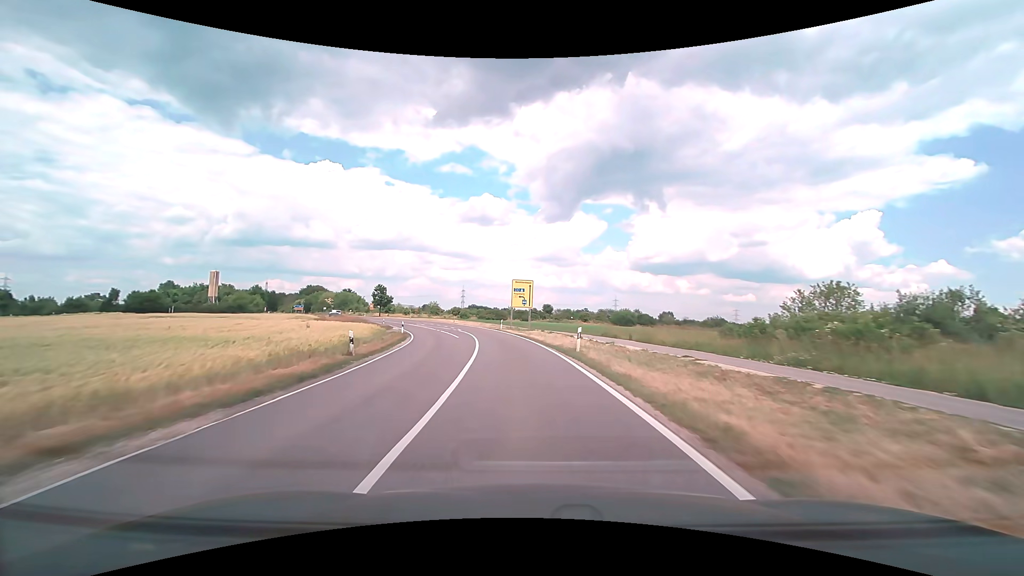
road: tertiary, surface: asphalt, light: Day
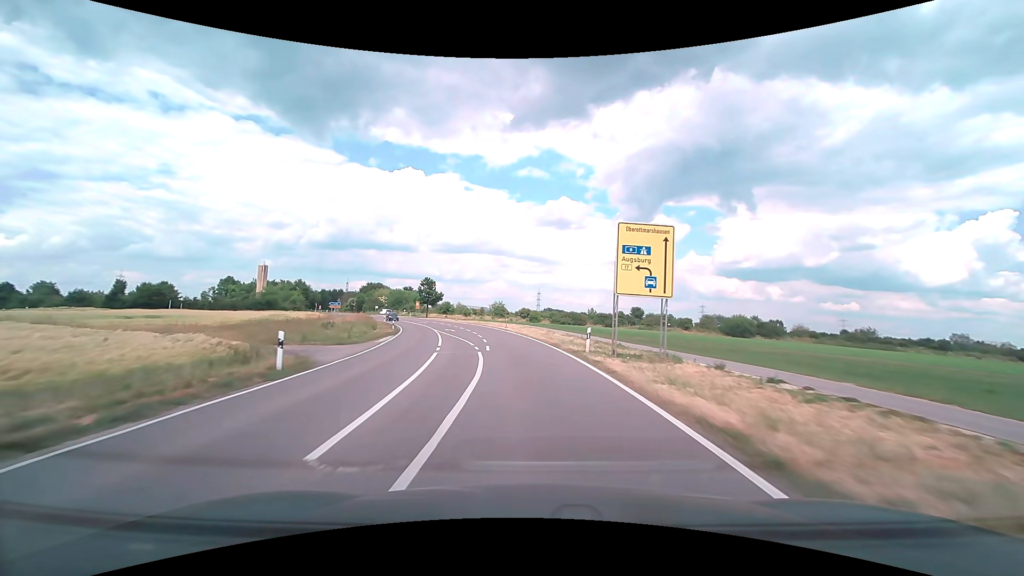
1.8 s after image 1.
(-2.1, +29.8) m; -9°
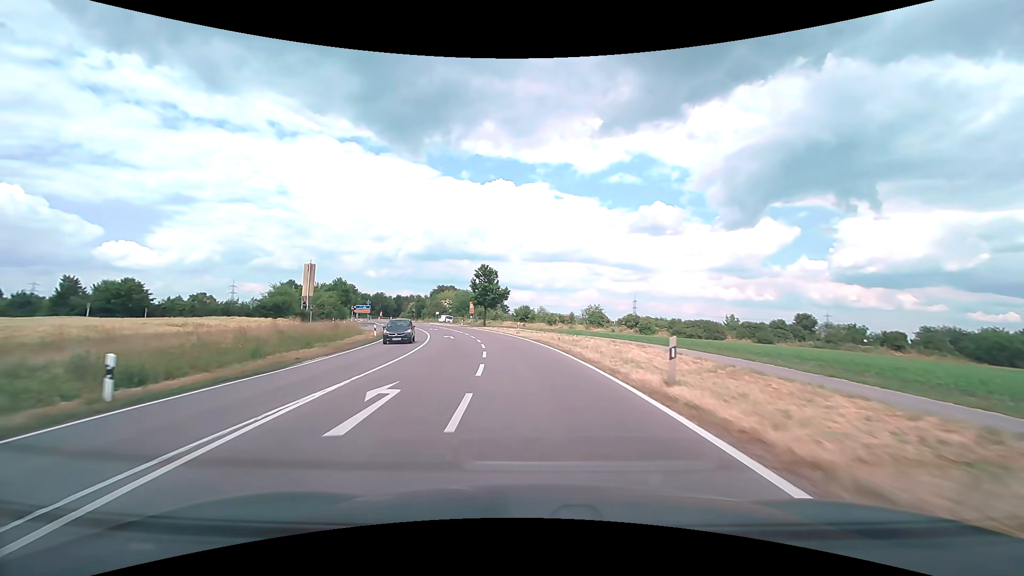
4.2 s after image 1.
(-3.4, +39.1) m; -10°
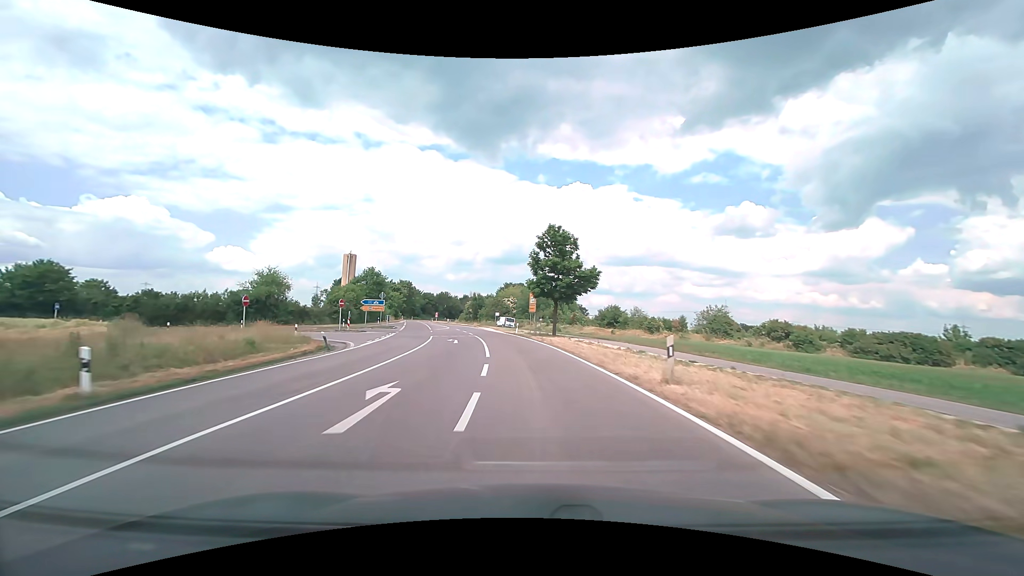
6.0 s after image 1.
(-2.3, +30.2) m; -9°
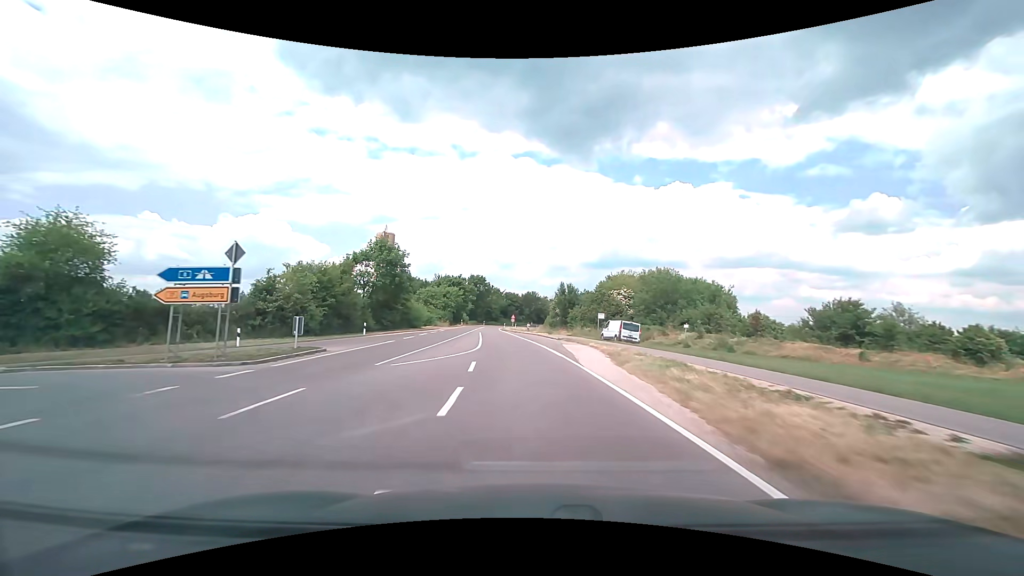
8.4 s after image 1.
(-3.6, +40.8) m; -11°
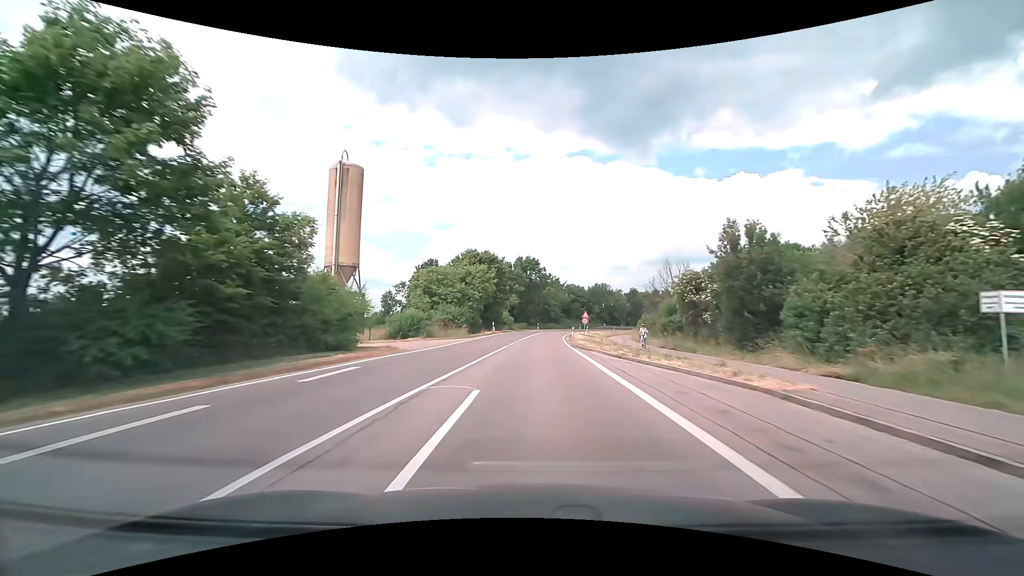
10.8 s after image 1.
(-3.0, +41.4) m; -7°
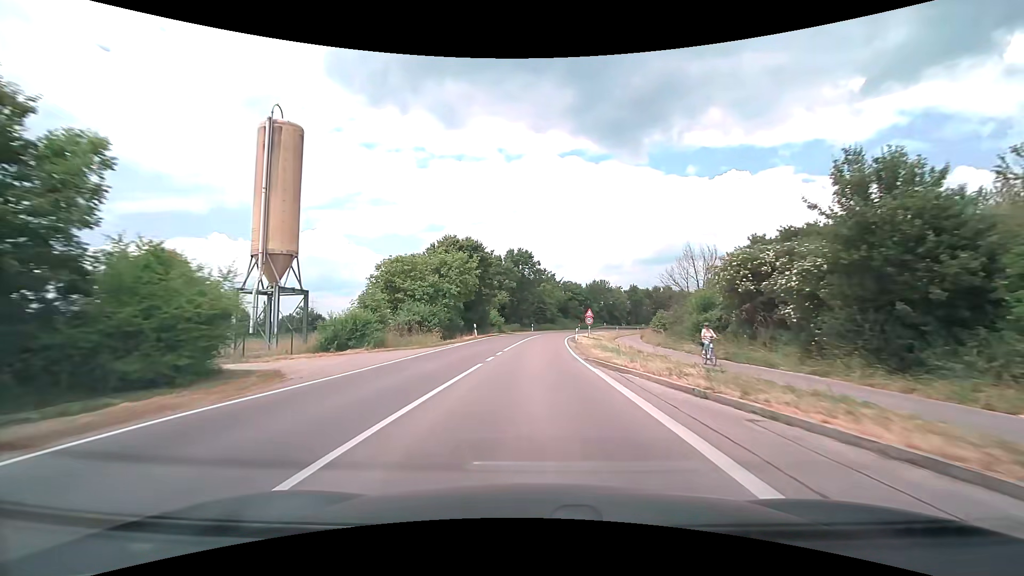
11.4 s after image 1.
(+0.1, +10.6) m; +1°
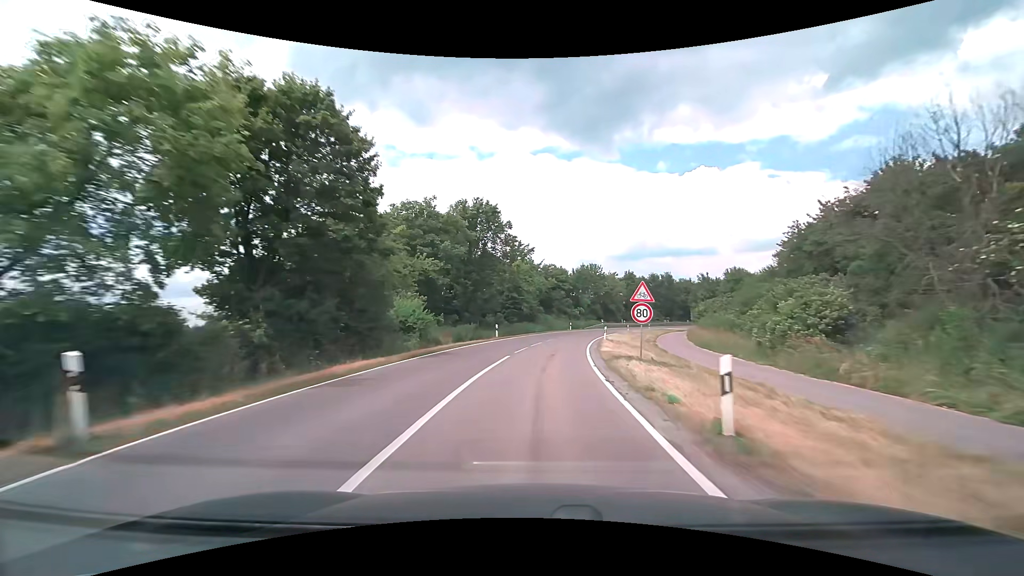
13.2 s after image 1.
(+0.4, +31.9) m; +2°
(0, +10) (+1, +20) (+2, +30) (+3, +40) (+5, +50) (+8, +59) (+11, +69) (+14, +78) (+18, +87) (+23, +96) m
